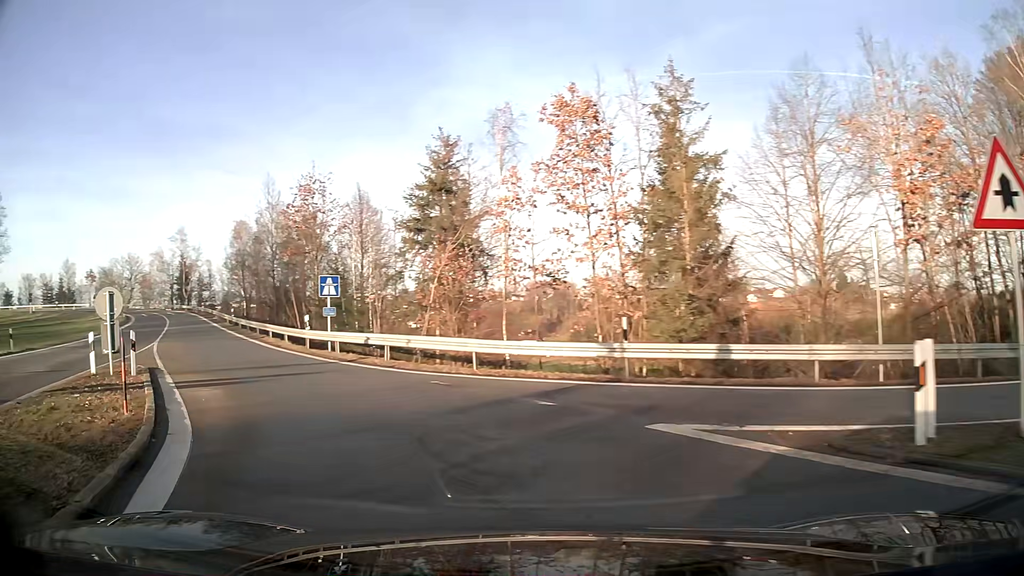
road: motorway_link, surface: asphalt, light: Day
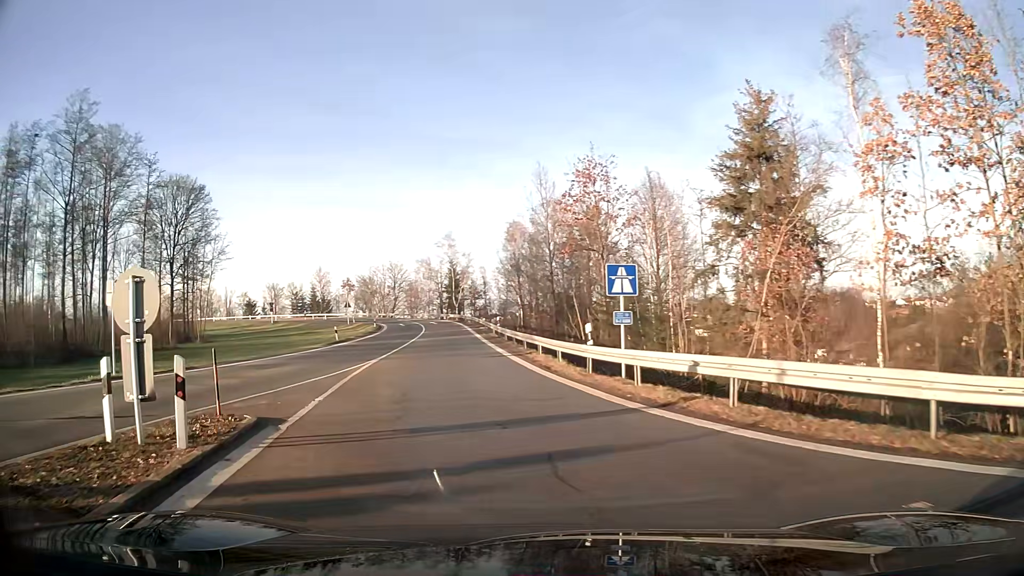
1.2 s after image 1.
(-1.9, +9.1) m; -21°
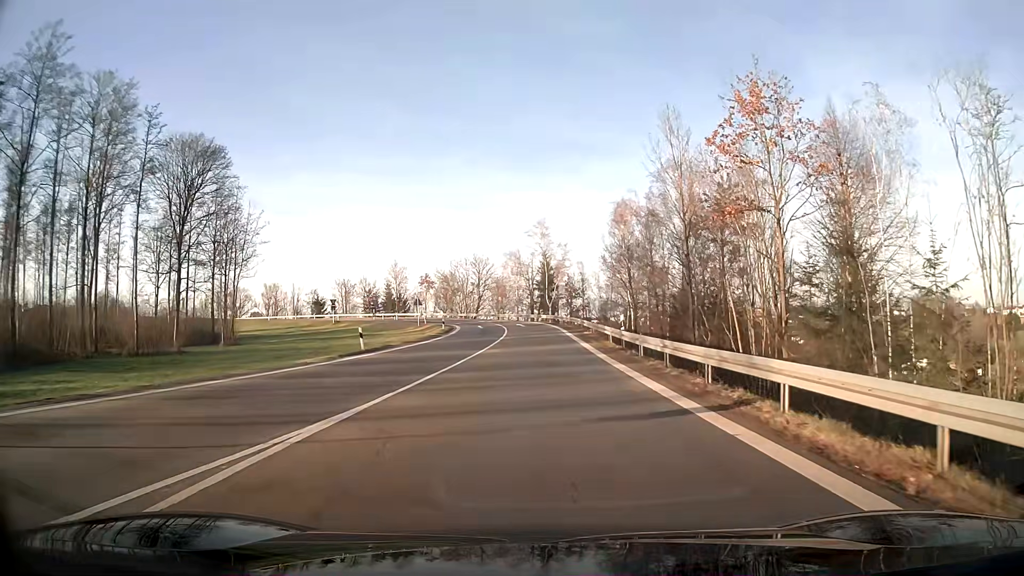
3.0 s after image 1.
(-1.1, +17.0) m; -5°
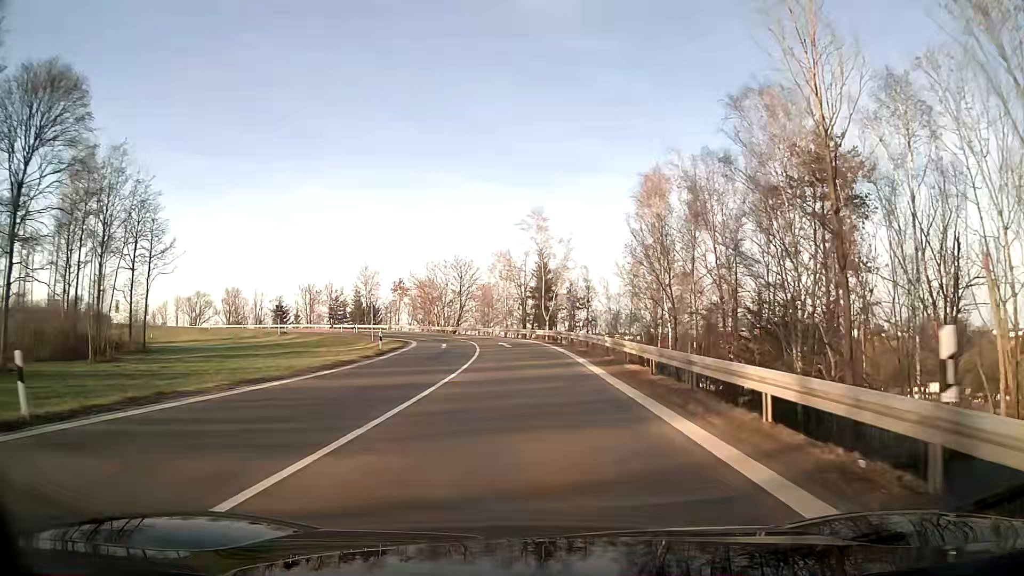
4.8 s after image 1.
(+0.1, +20.9) m; 0°
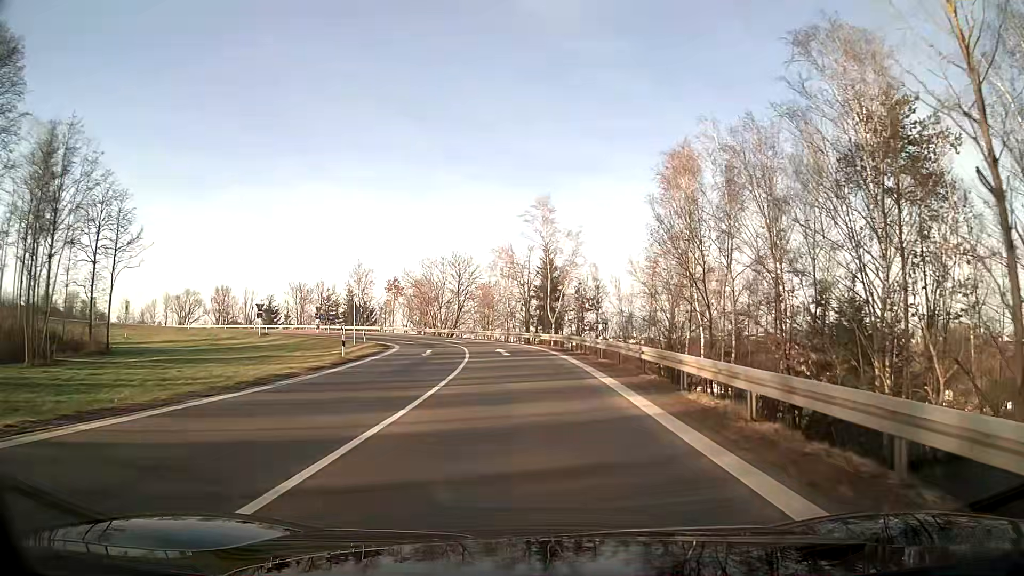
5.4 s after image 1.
(0.0, +7.6) m; 0°
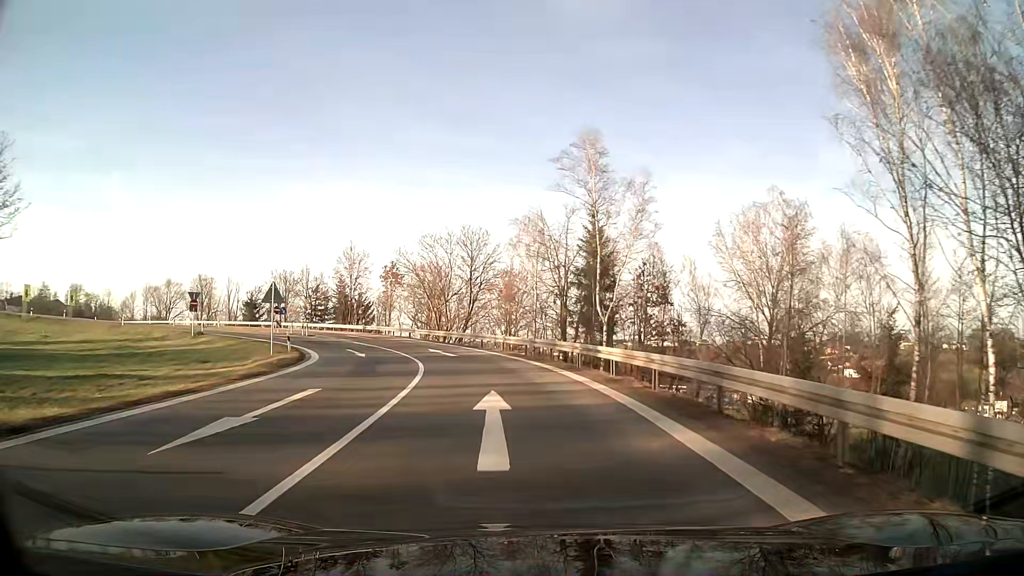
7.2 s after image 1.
(-0.5, +23.0) m; -3°
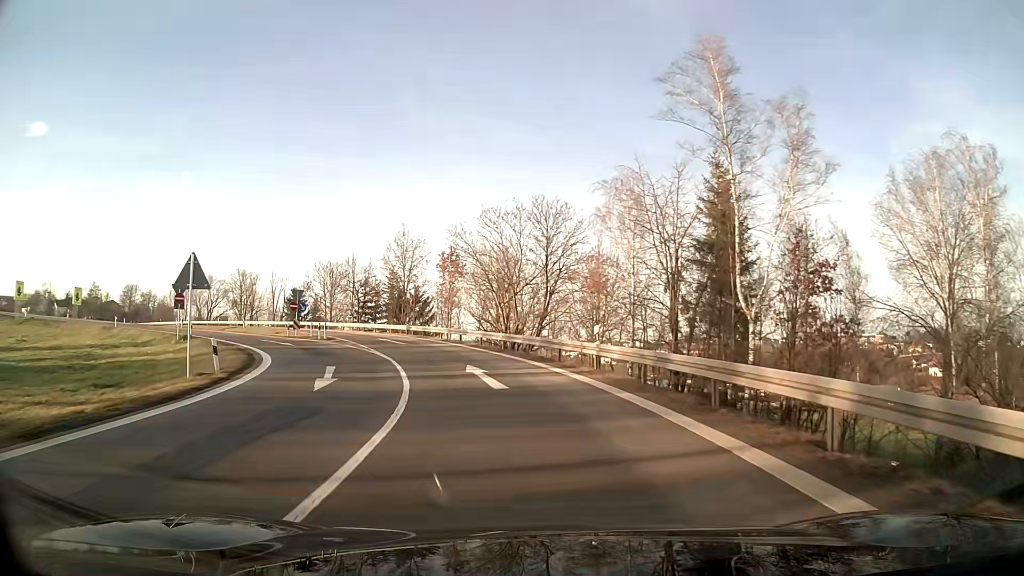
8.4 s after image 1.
(-0.9, +14.7) m; -8°
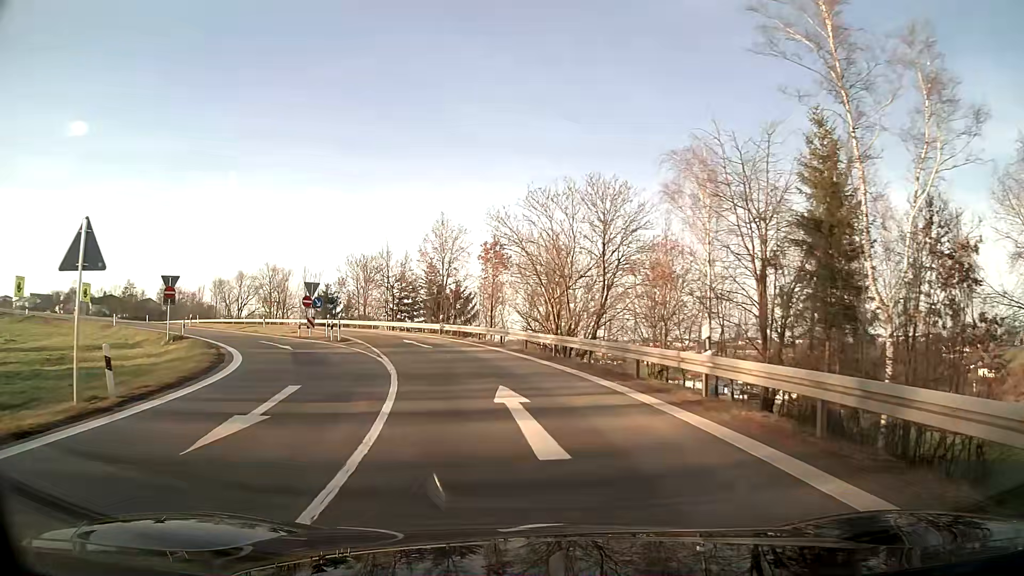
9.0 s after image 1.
(-0.3, +7.3) m; -4°
